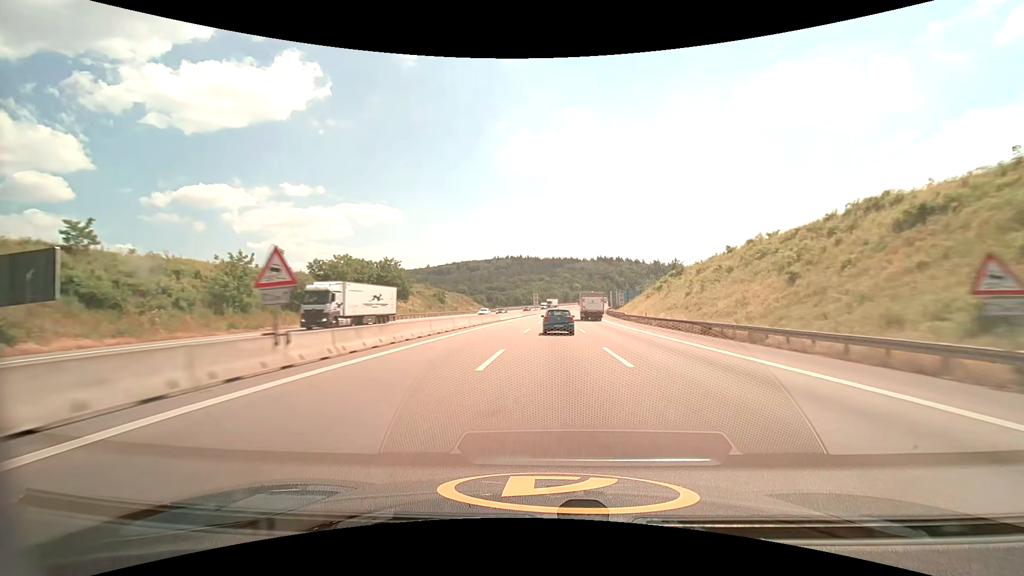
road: motorway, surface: asphalt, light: Day
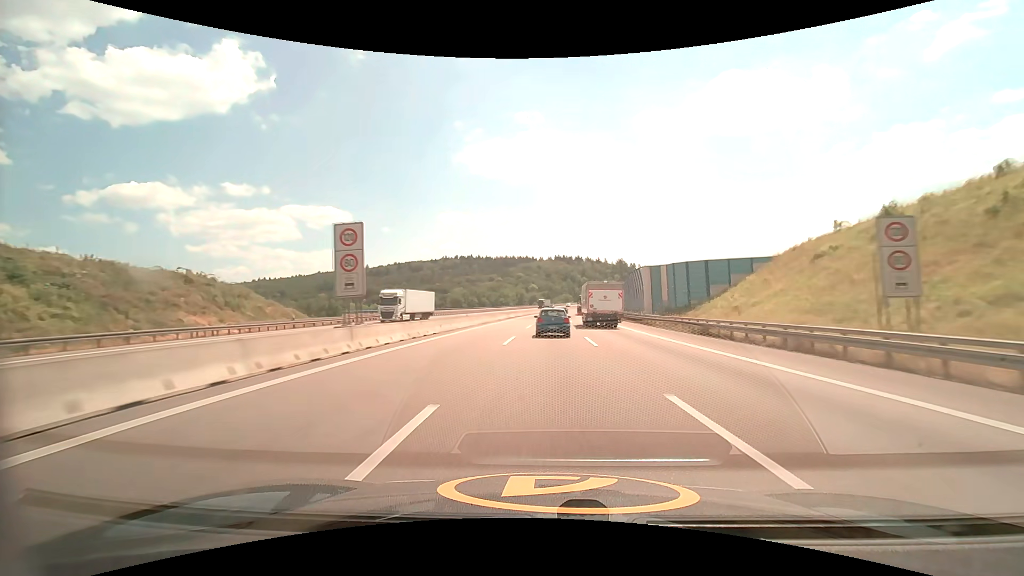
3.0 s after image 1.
(+4.4, +99.1) m; +5°
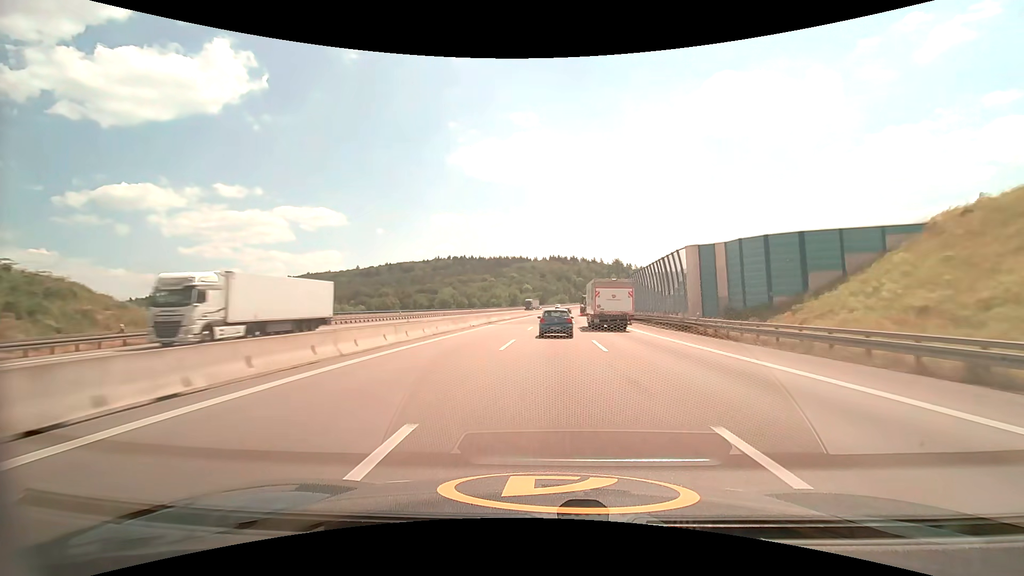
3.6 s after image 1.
(+0.1, +19.1) m; +1°
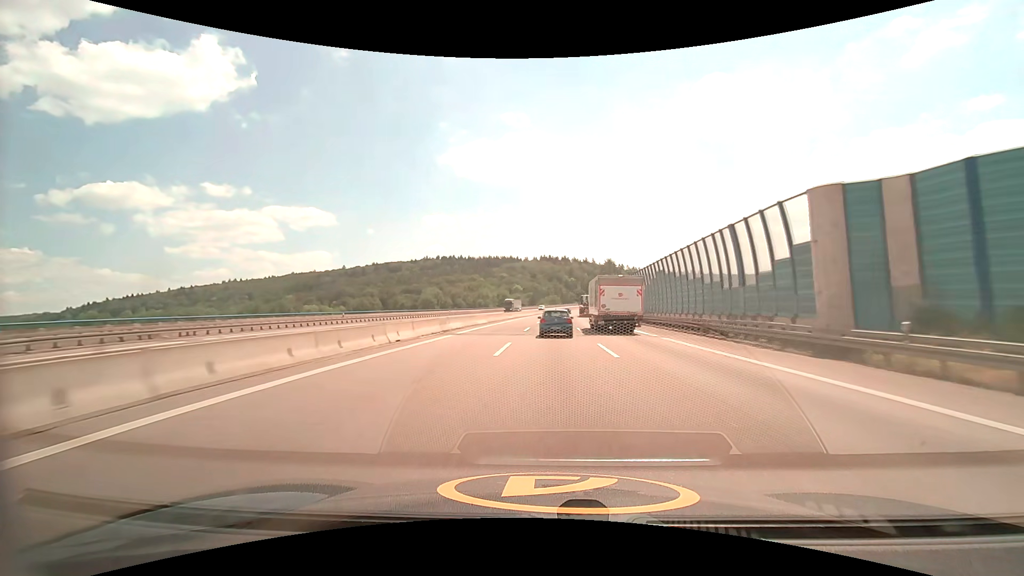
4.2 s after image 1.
(+0.1, +18.9) m; +1°
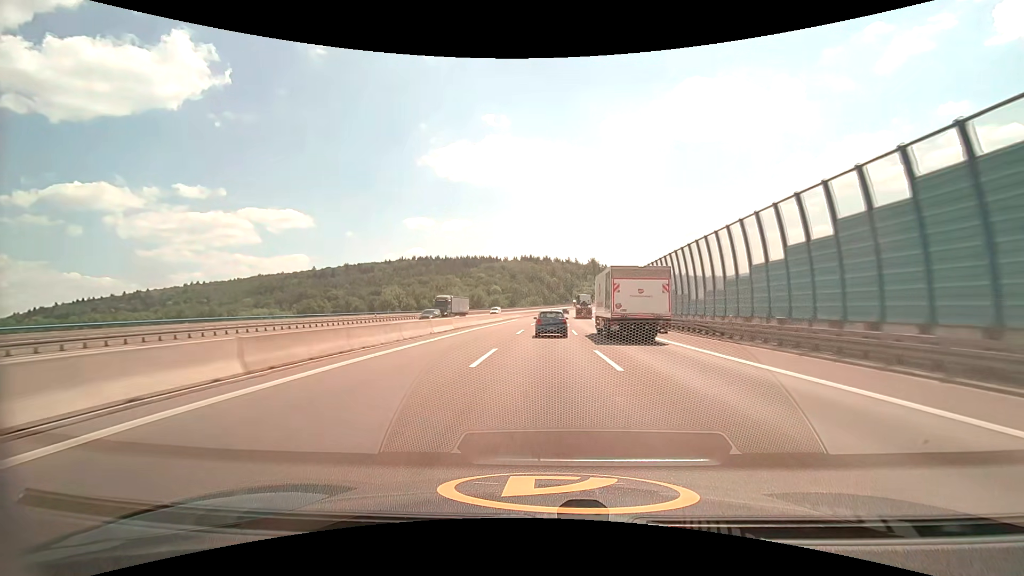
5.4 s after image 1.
(+0.8, +37.8) m; +2°
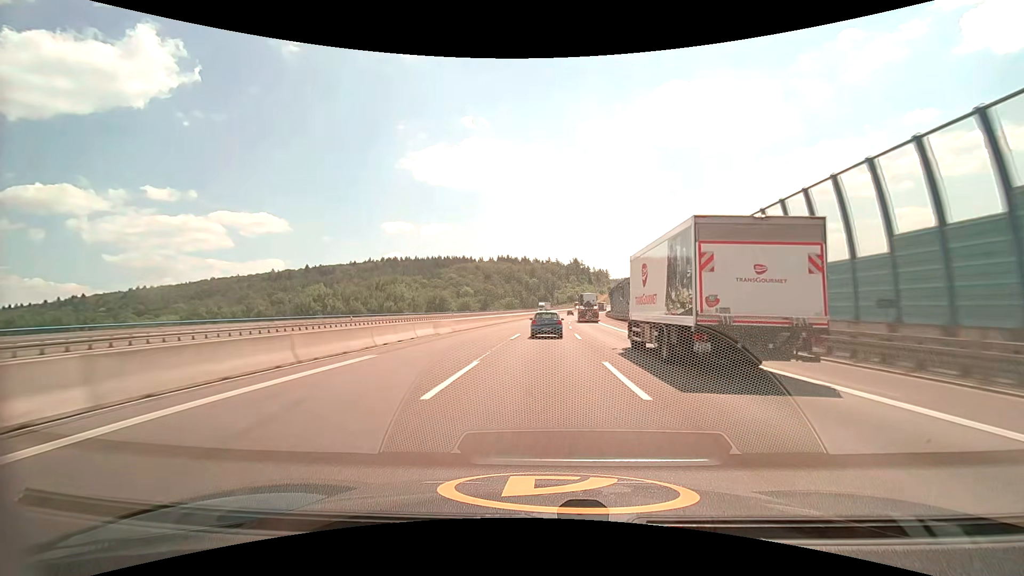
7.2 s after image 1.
(+1.2, +57.3) m; +2°
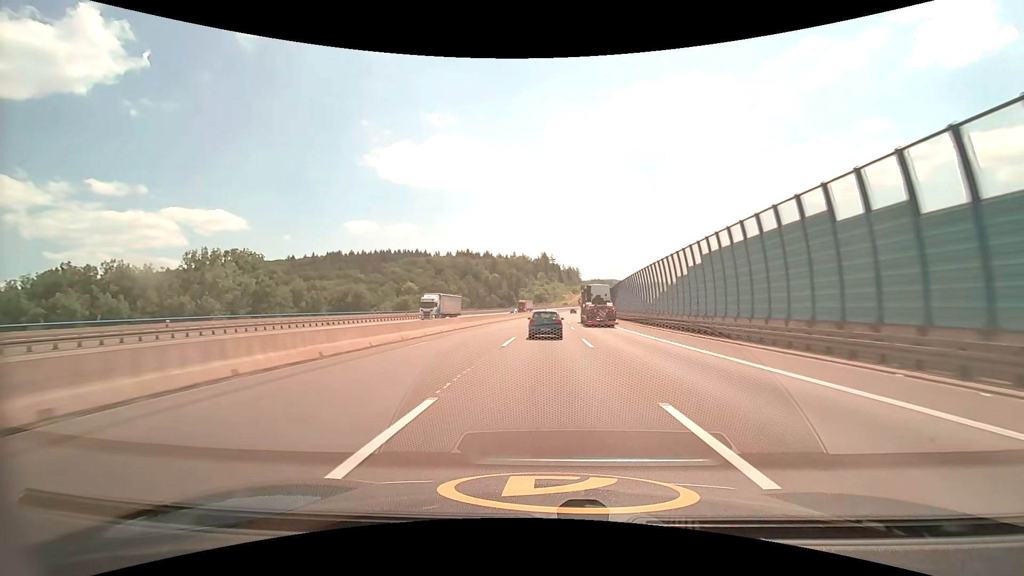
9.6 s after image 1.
(+2.5, +77.4) m; +4°
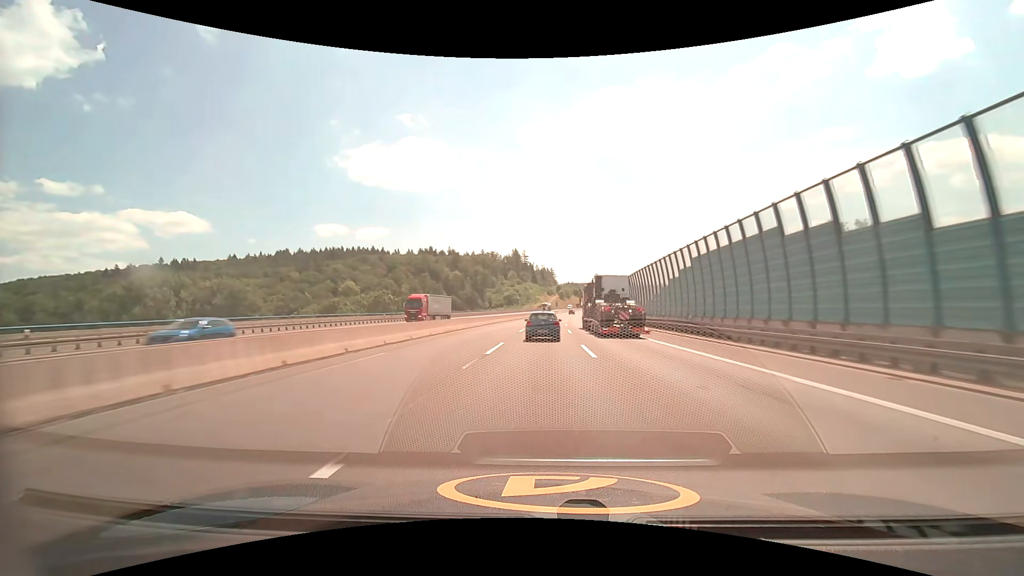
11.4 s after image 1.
(+1.5, +57.0) m; +3°
(0, +10) (0, +20) (0, +30) (+1, +40) (+1, +50) (+2, +60) (+2, +70) (+3, +80) (+3, +90) (+4, +100) m
